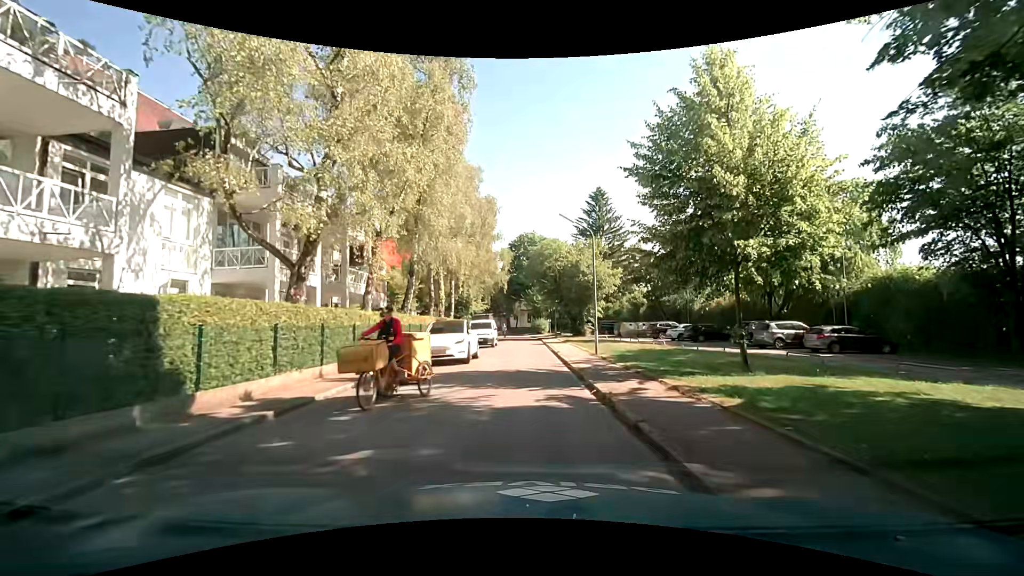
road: residential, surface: asphalt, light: Day
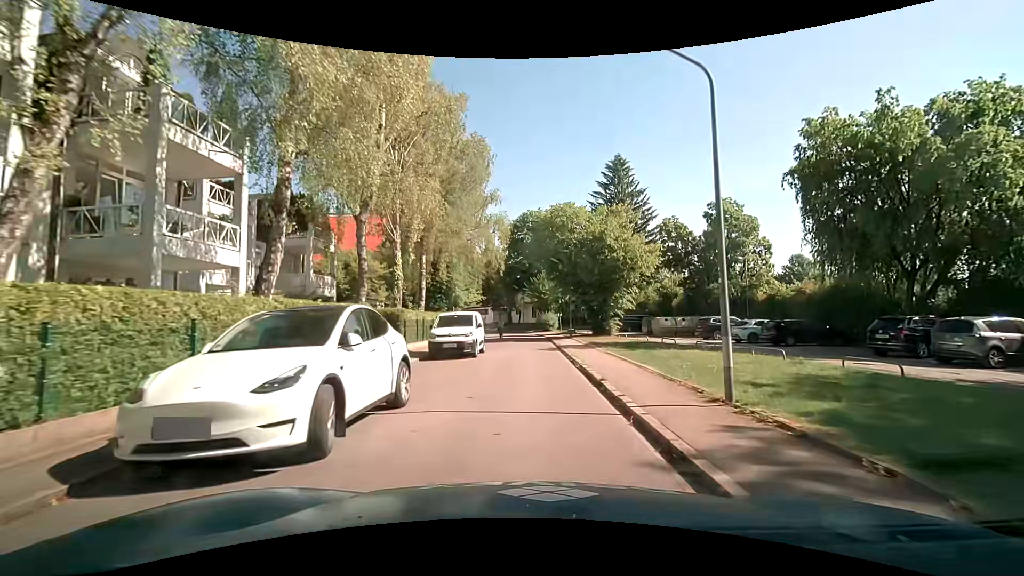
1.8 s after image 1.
(-0.3, +13.2) m; -2°
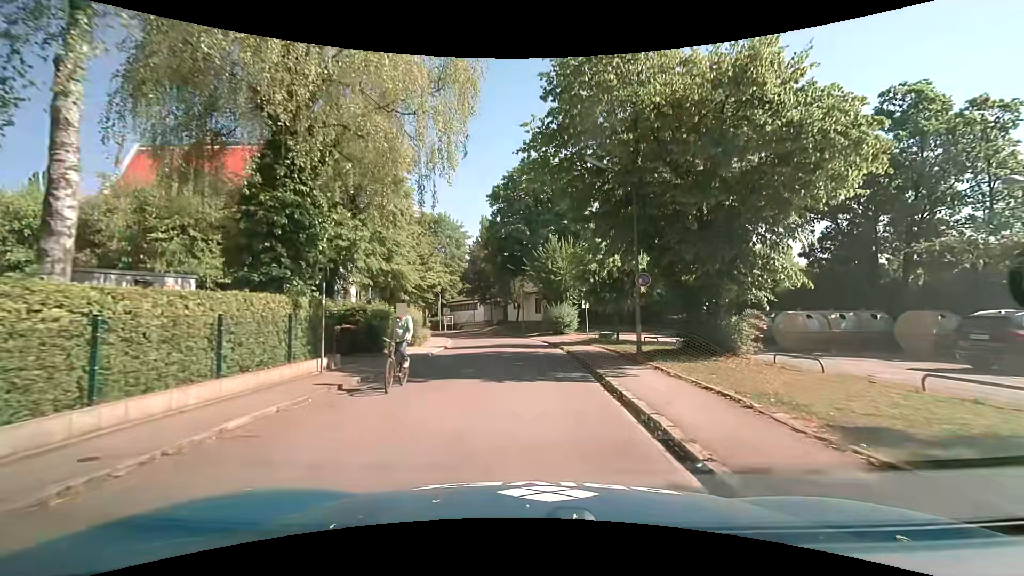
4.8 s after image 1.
(+0.5, +22.2) m; 0°
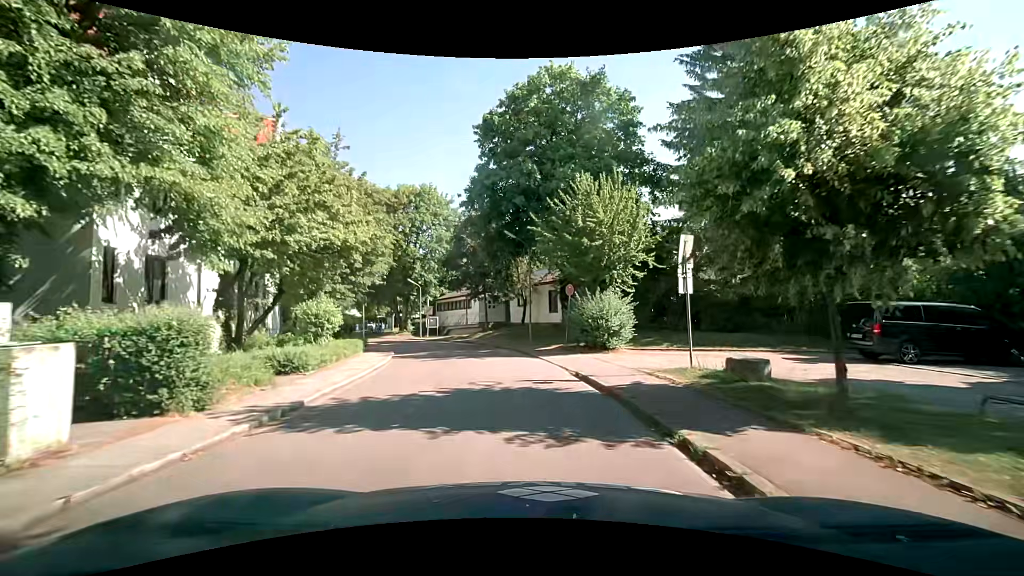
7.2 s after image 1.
(0.0, +17.2) m; -1°
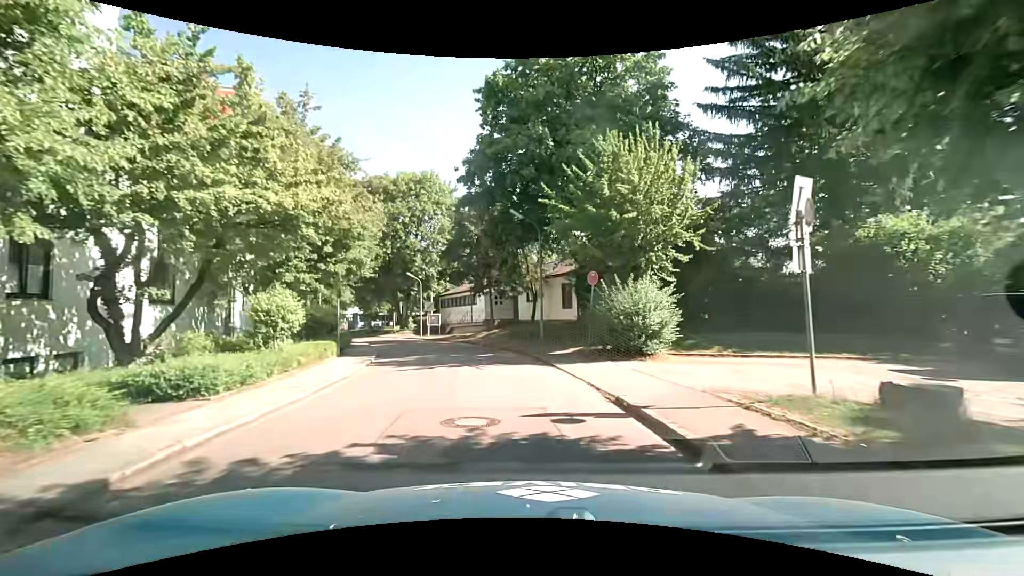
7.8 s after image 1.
(0.0, +4.4) m; -2°
